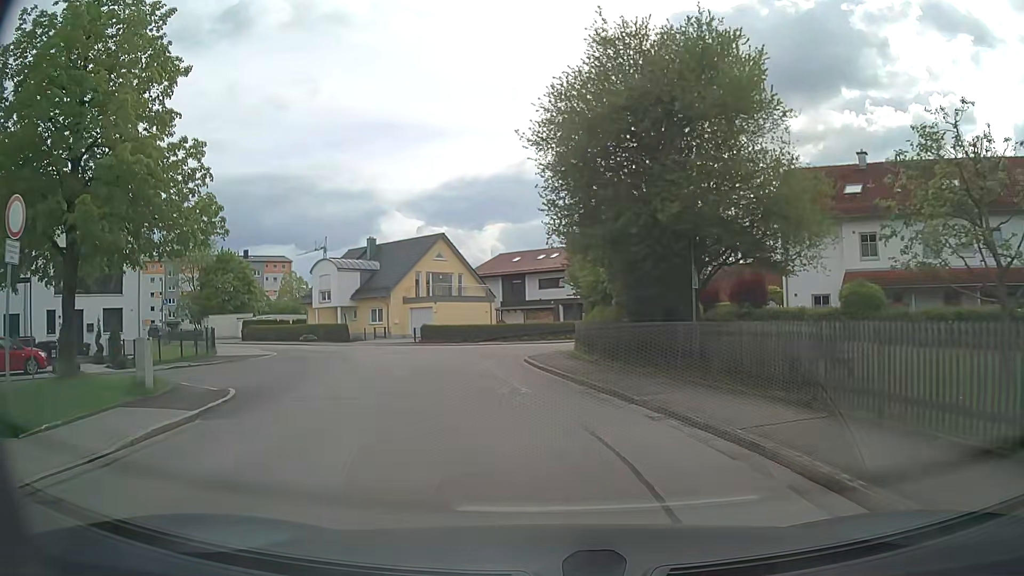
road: residential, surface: asphalt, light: Day
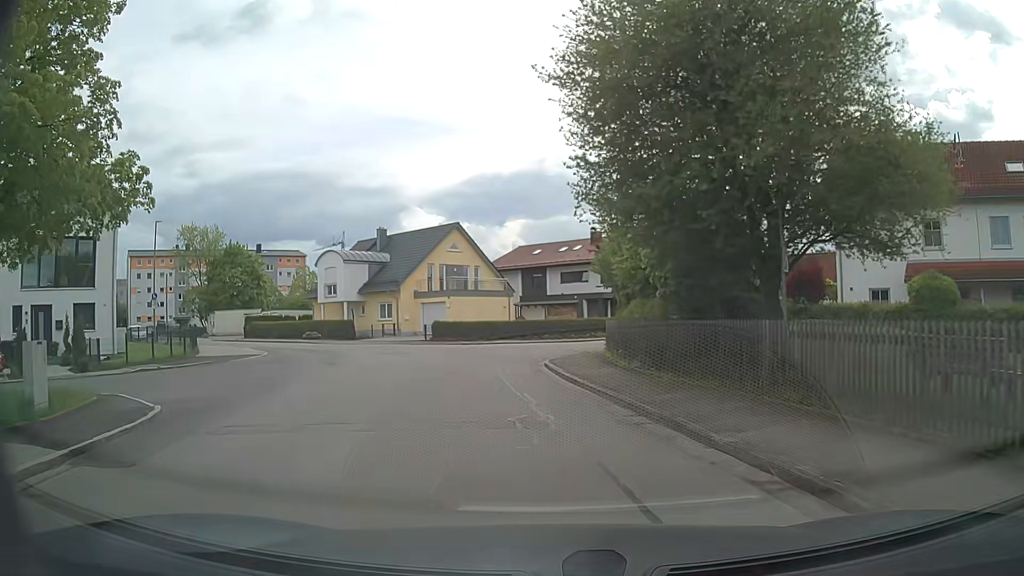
(-0.1, +3.9) m; -2°
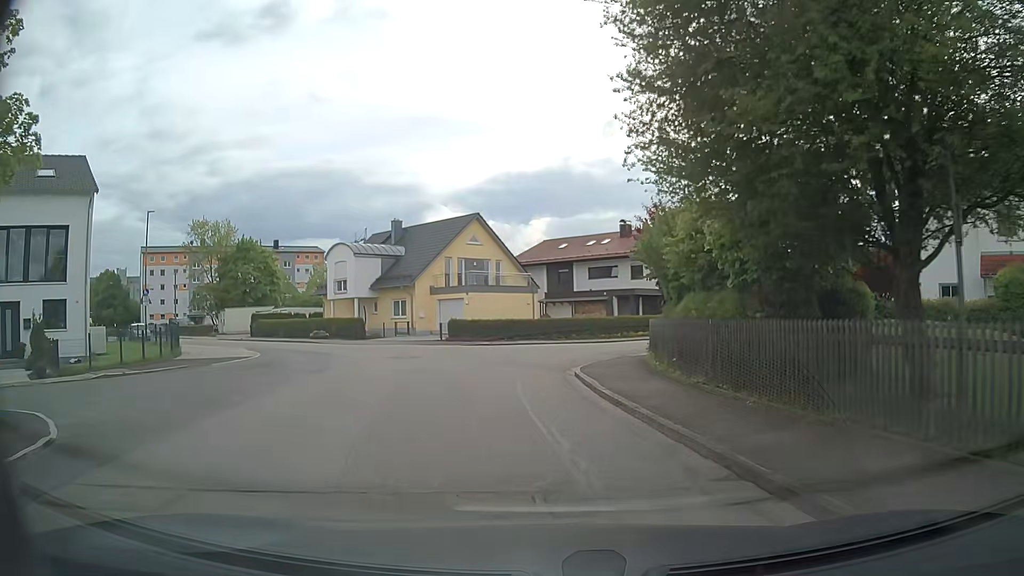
(-0.1, +3.7) m; -2°
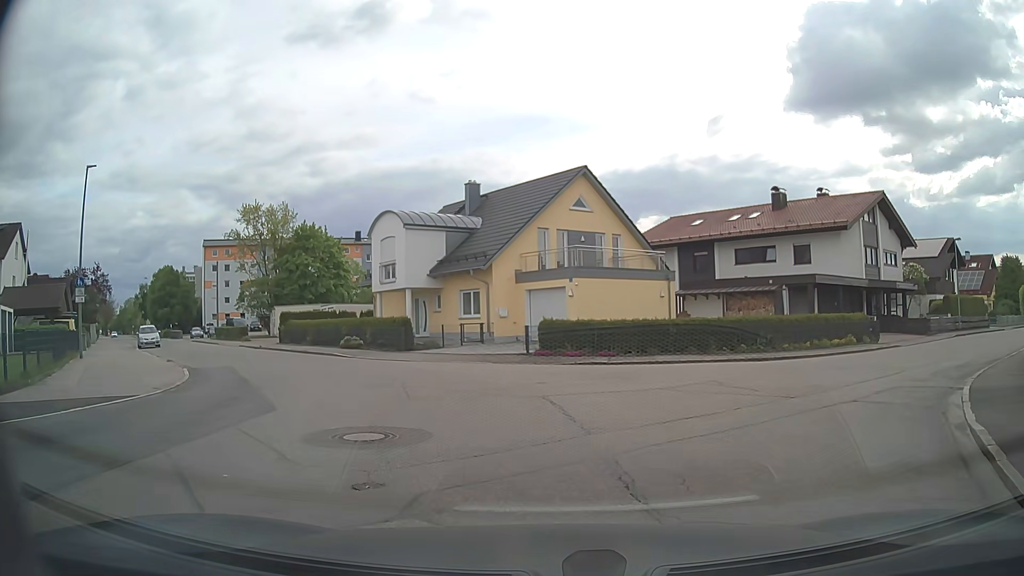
(-1.3, +14.7) m; -10°
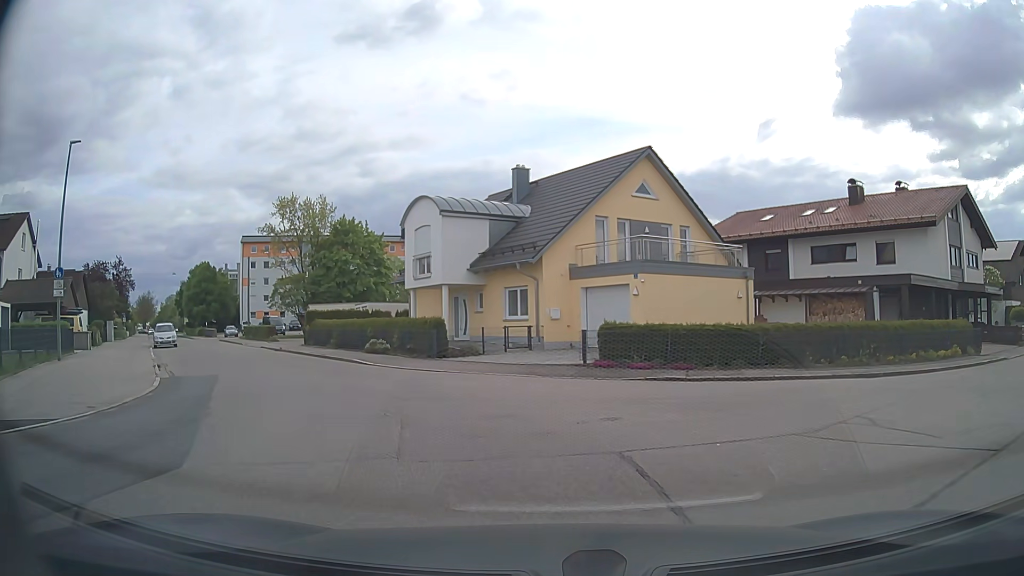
(-0.1, +4.4) m; -4°
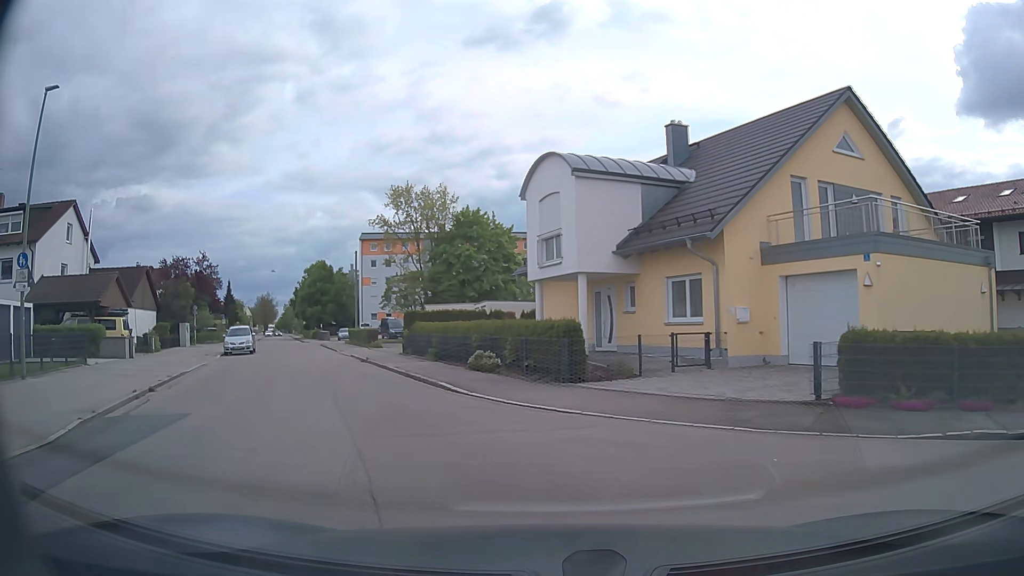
(-0.7, +8.5) m; -11°
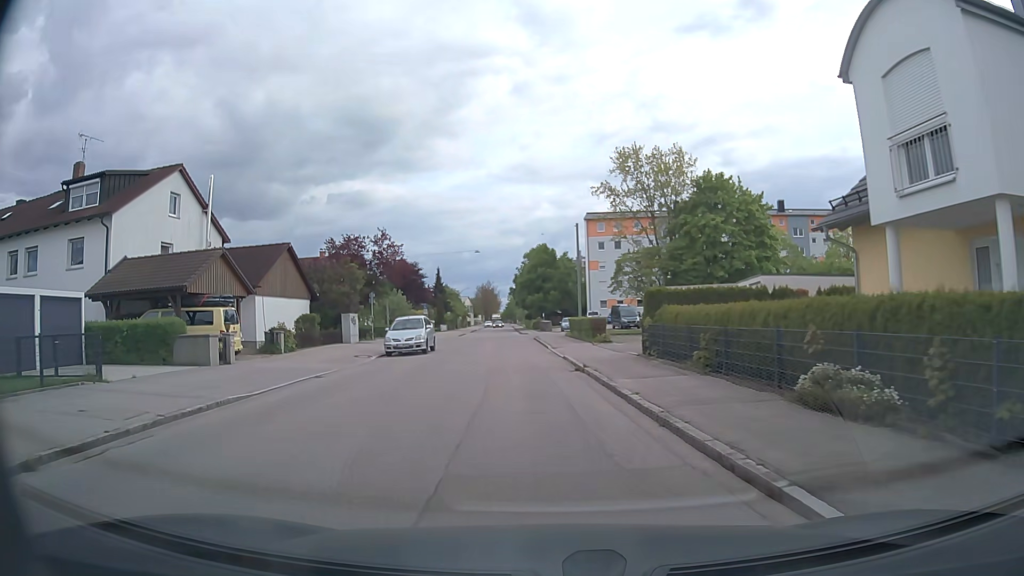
(-2.1, +11.0) m; -20°
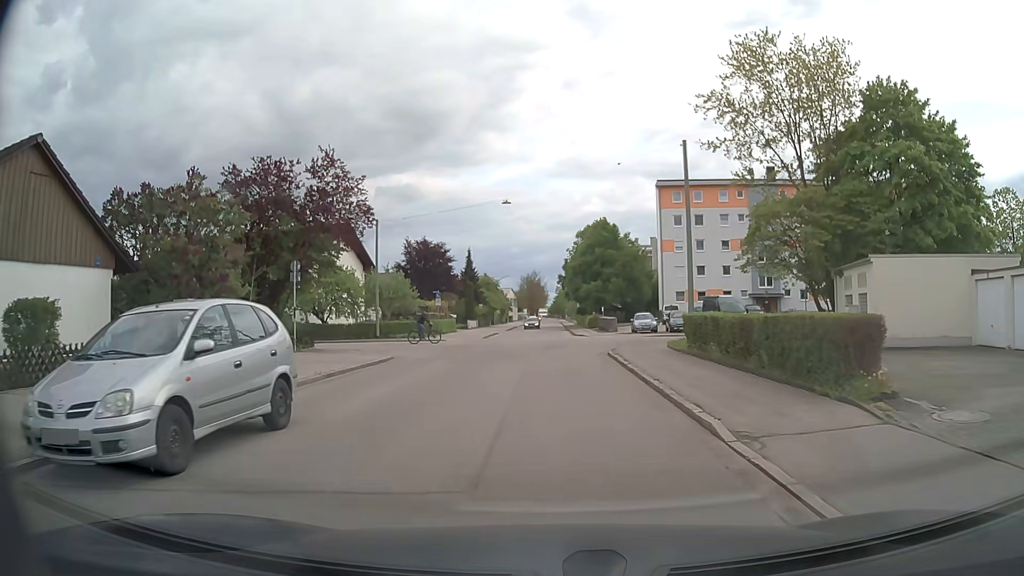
(-1.1, +22.9) m; -3°
(0, +10) (0, +20) (+1, +30) (+8, +37) (+17, +39) (+27, +39) (+37, +39) (+47, +39) (+57, +40) (+67, +40) m
